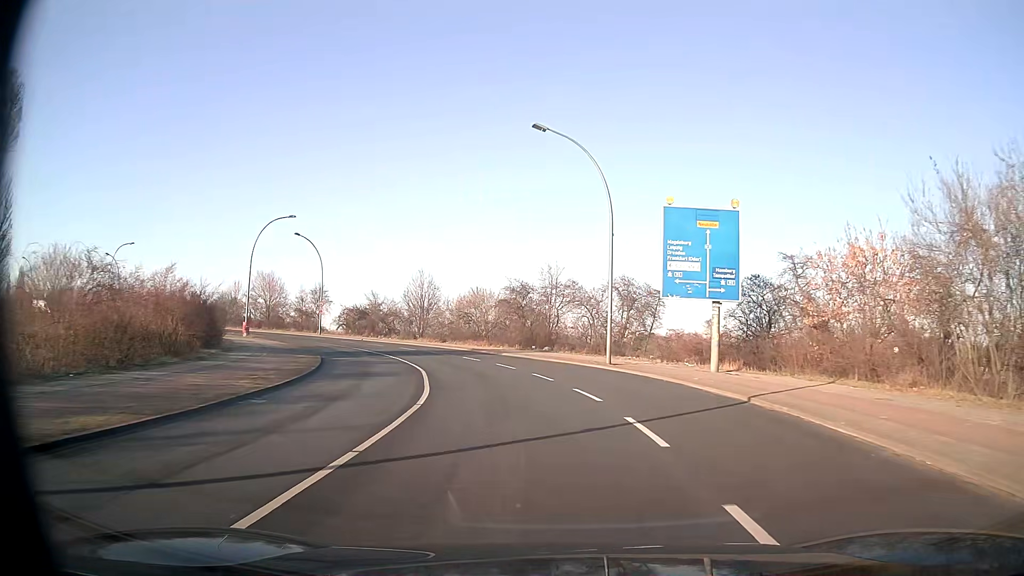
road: secondary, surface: asphalt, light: Day
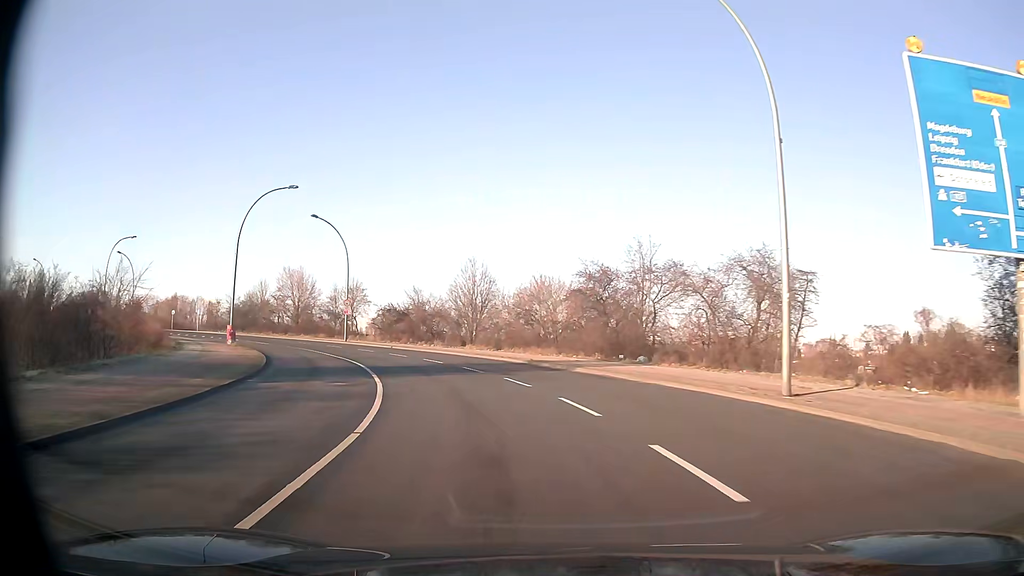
(-0.6, +15.1) m; -6°
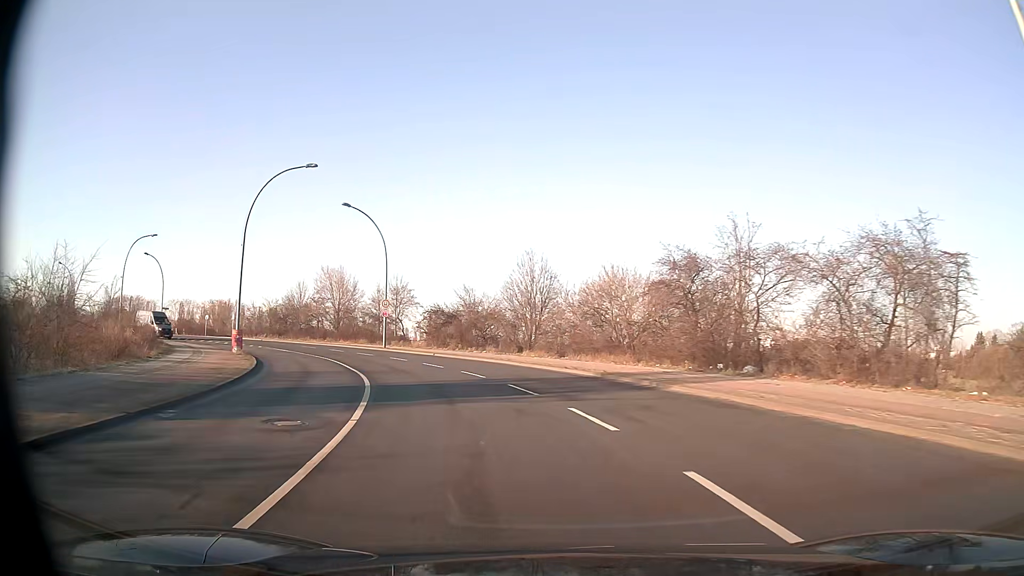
(-0.4, +7.6) m; -5°
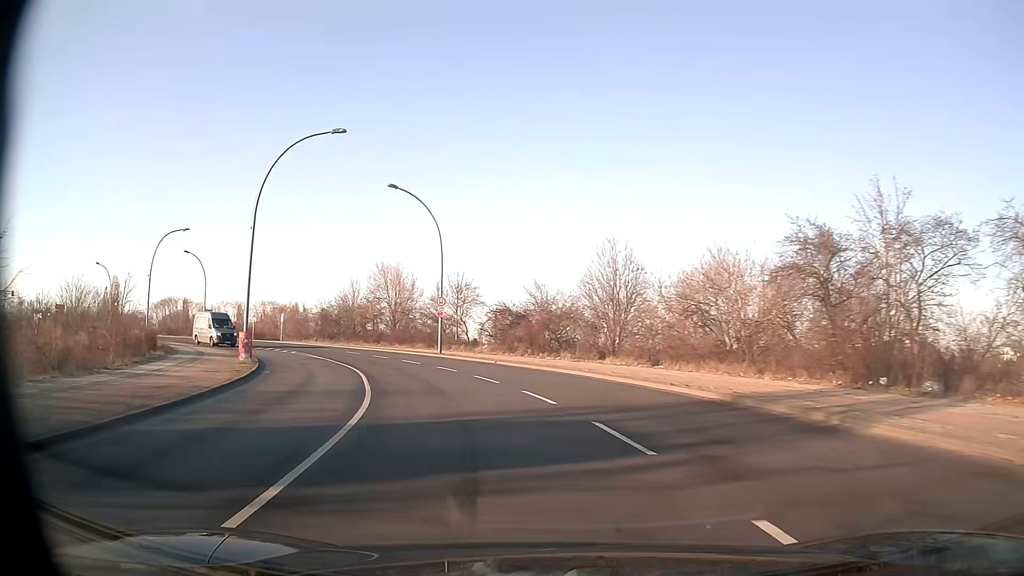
(-0.4, +7.6) m; -7°
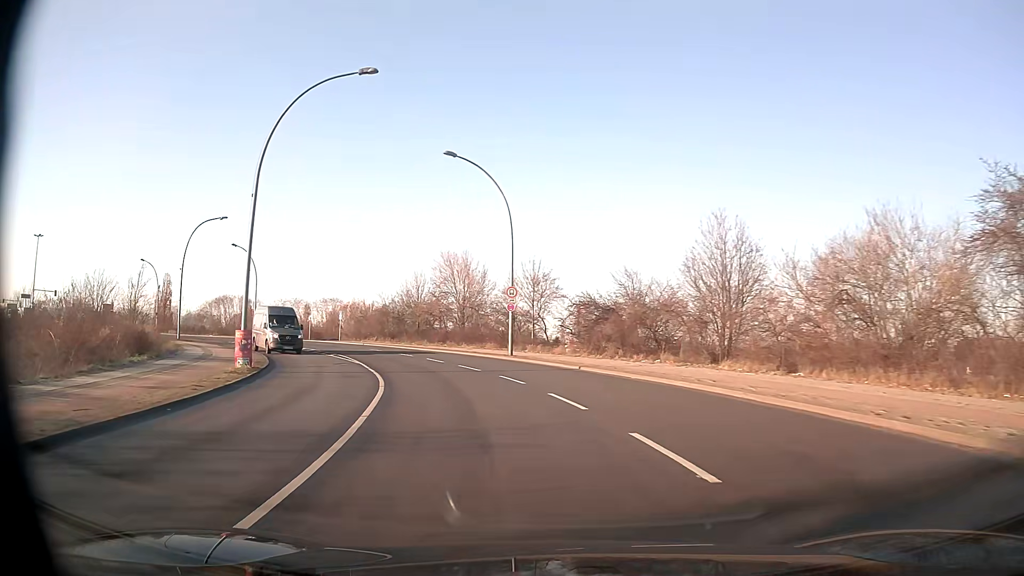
(-0.4, +7.6) m; -7°
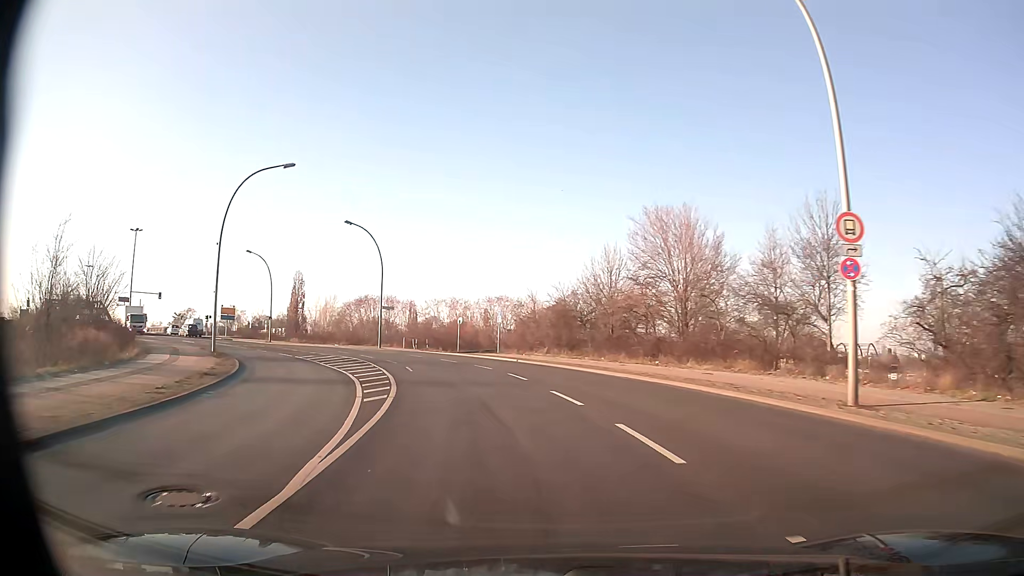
(-3.3, +22.1) m; -17°
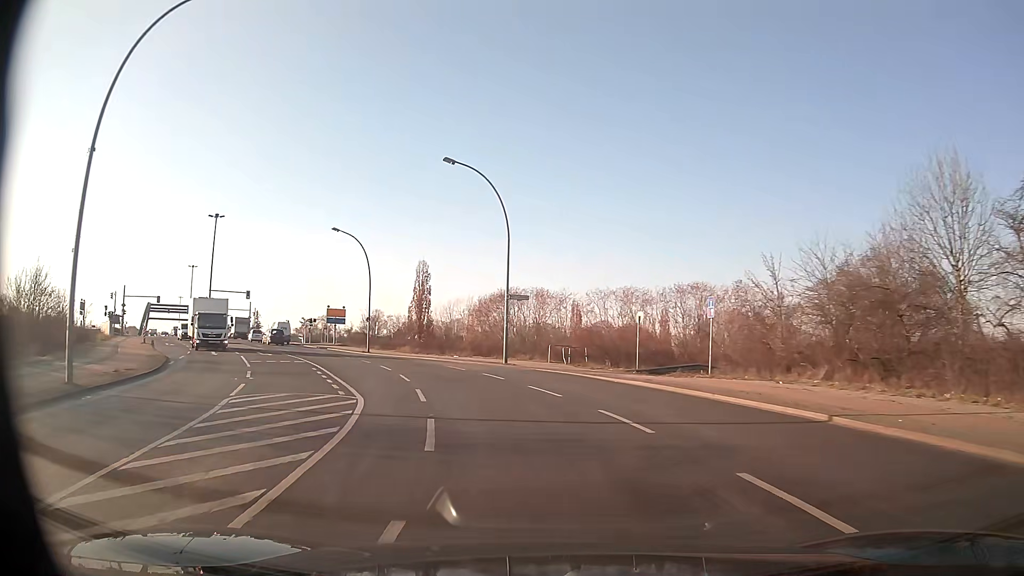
(-3.0, +22.2) m; -14°
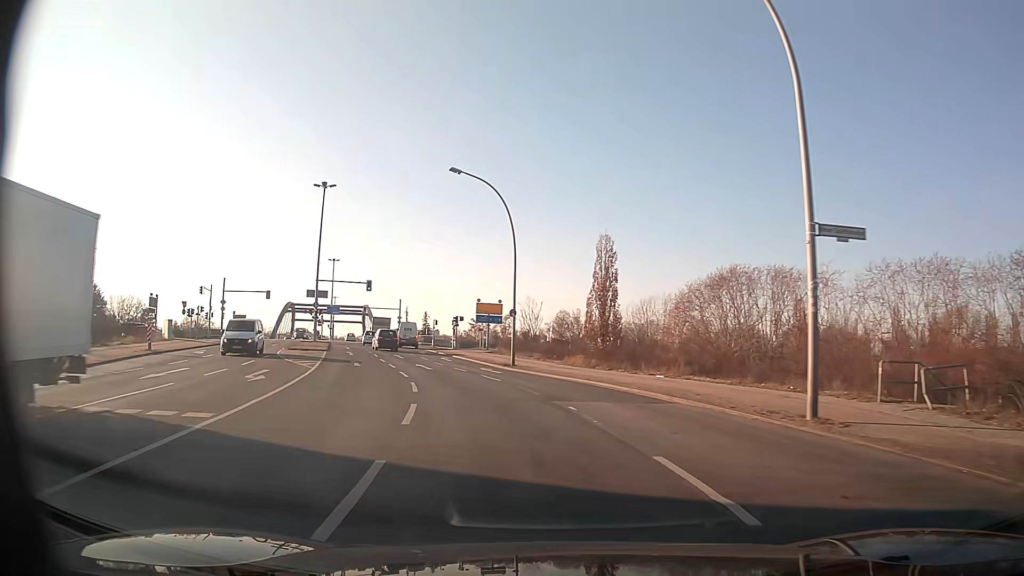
(-3.0, +21.9) m; -16°
(-1, +10) (-2, +20) (-5, +29) (-8, +39) (-11, +49) (-14, +58) (-17, +67) (-21, +77) (-23, +87) (-26, +96) m
